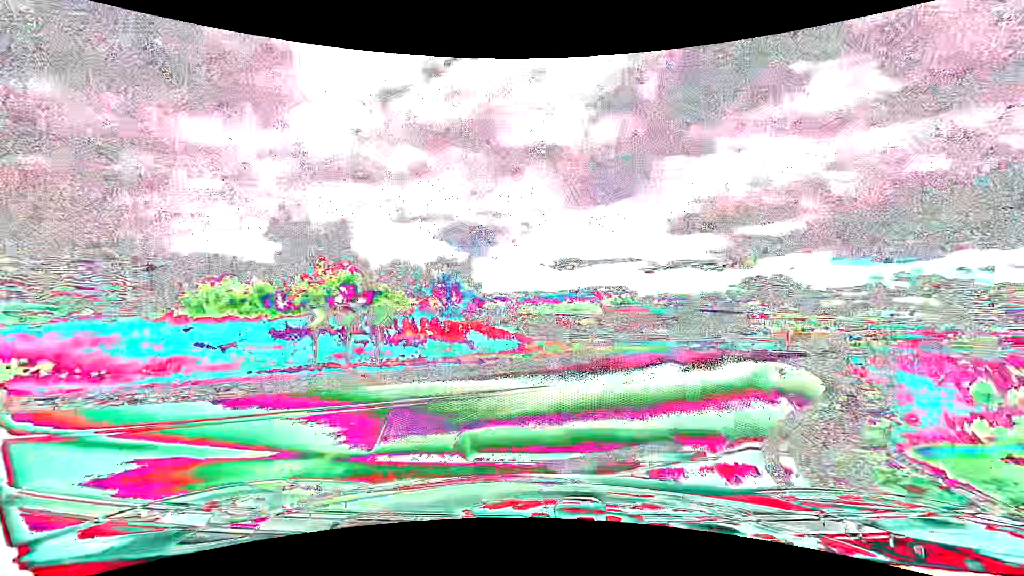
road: tertiary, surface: asphalt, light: Day
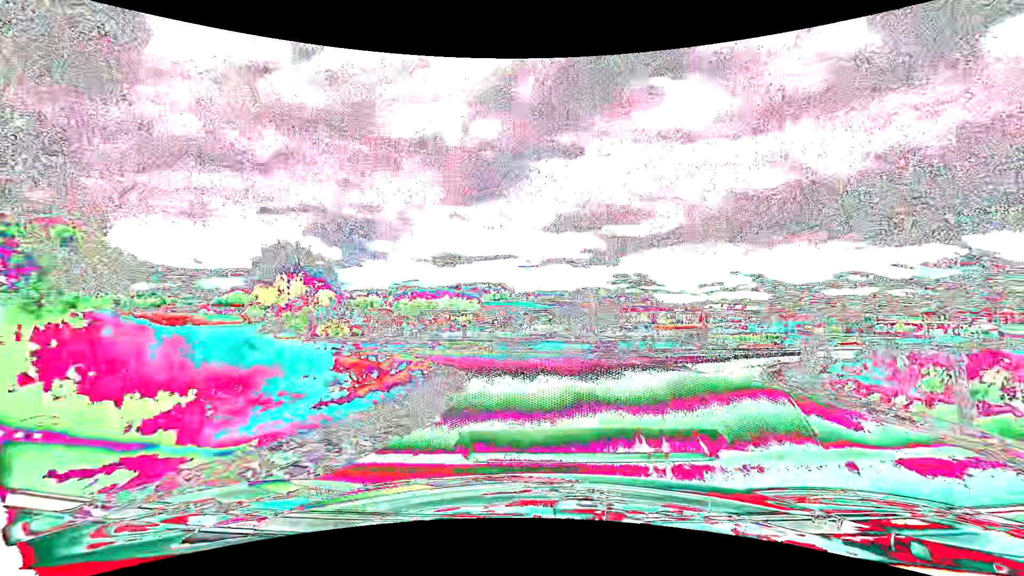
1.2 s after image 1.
(+1.2, +9.9) m; +13°
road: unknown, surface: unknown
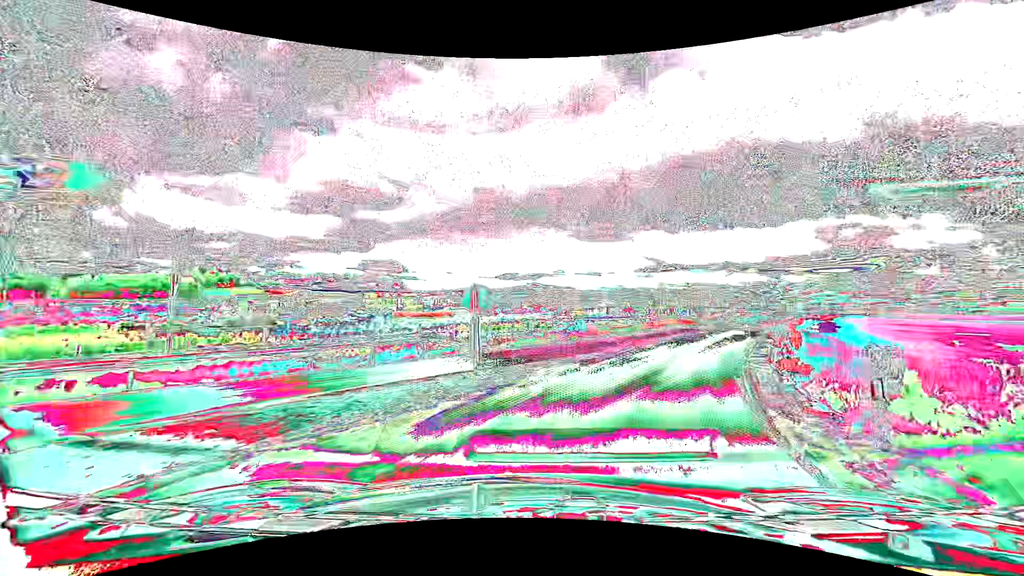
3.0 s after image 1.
(+3.6, +15.8) m; +28°
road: tertiary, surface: asphalt
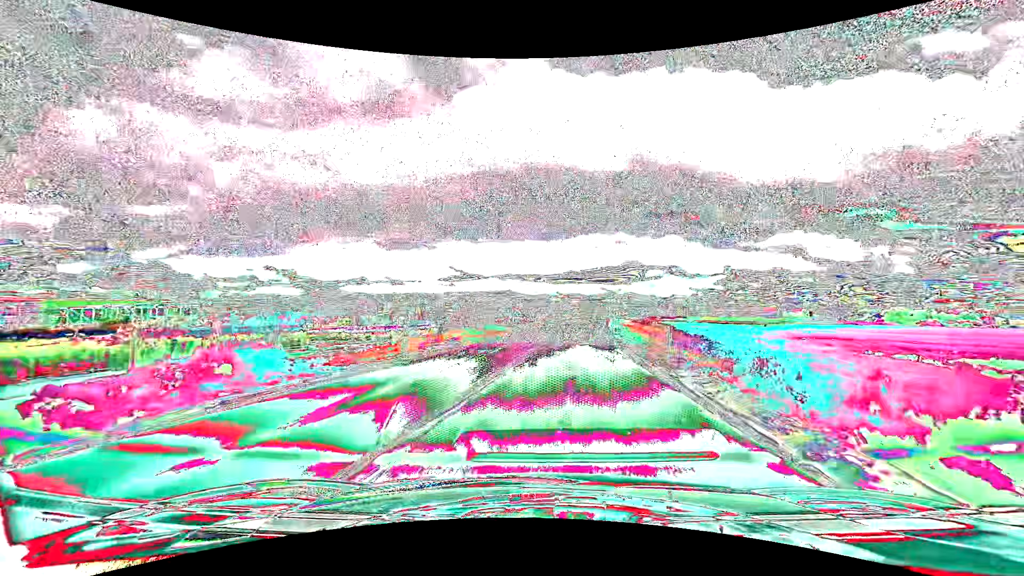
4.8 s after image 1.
(+4.5, +19.1) m; +23°
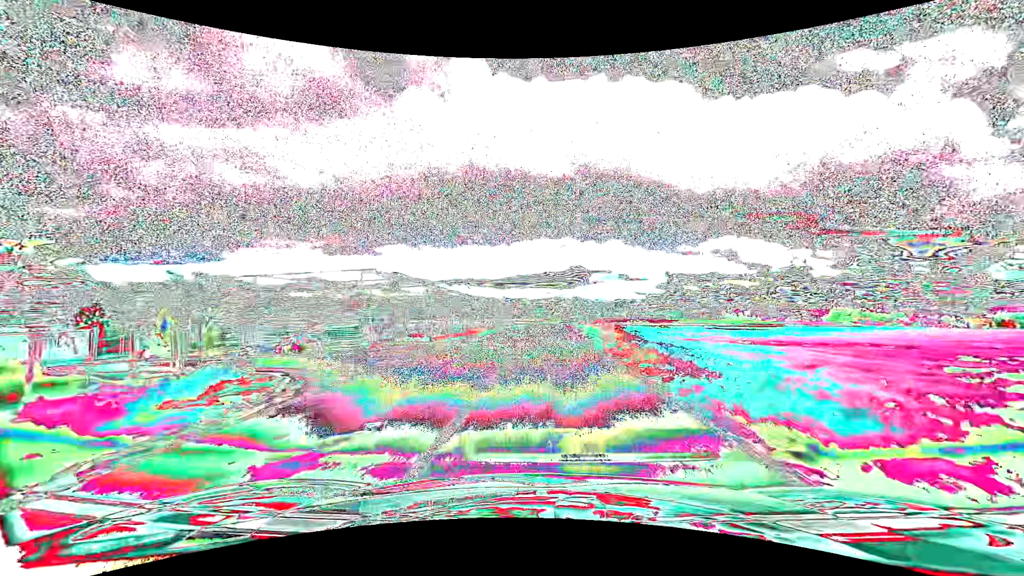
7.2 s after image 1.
(+2.4, +33.7) m; +6°
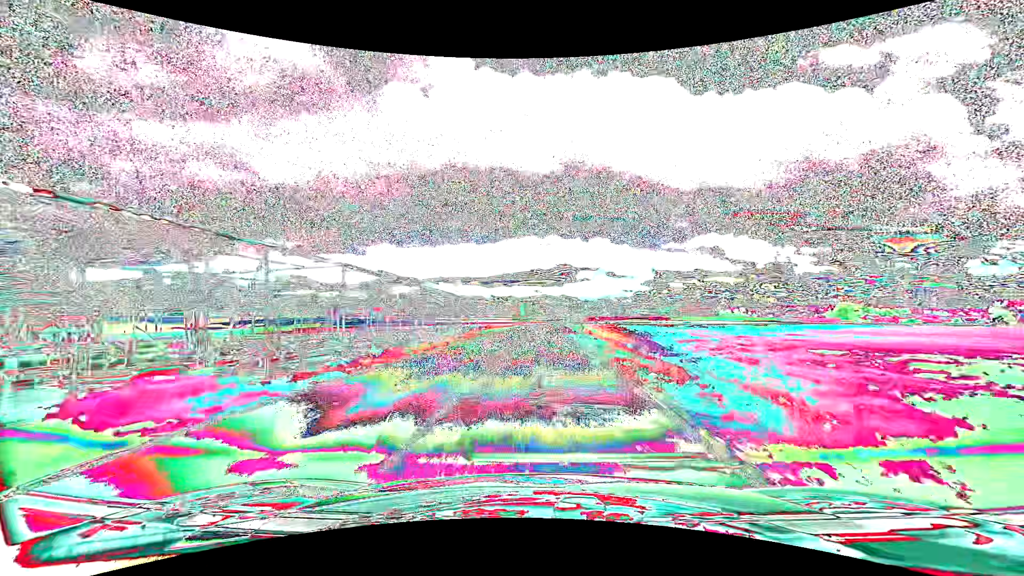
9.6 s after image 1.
(+0.7, +41.4) m; +1°
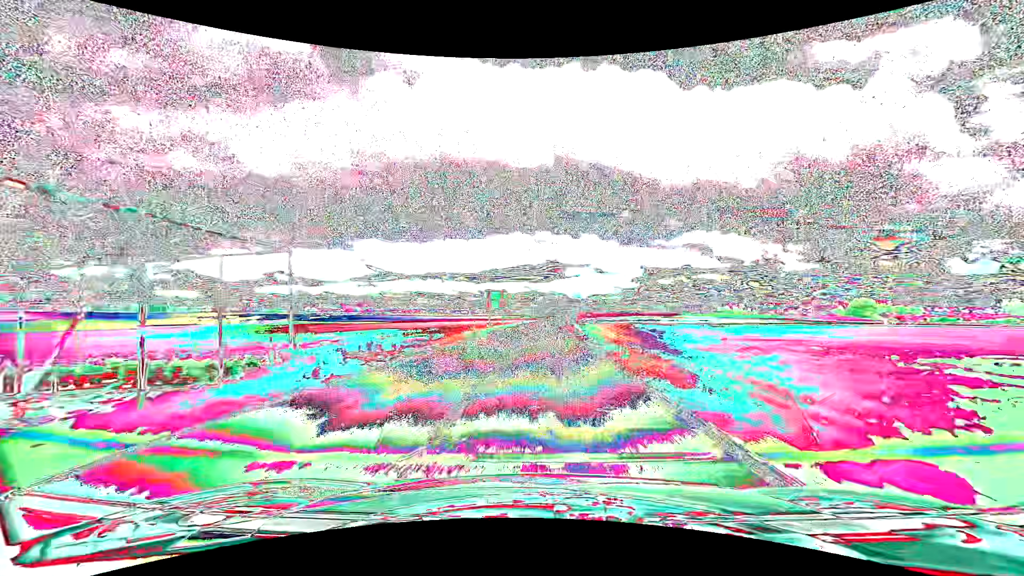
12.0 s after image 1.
(+0.3, +48.1) m; +1°
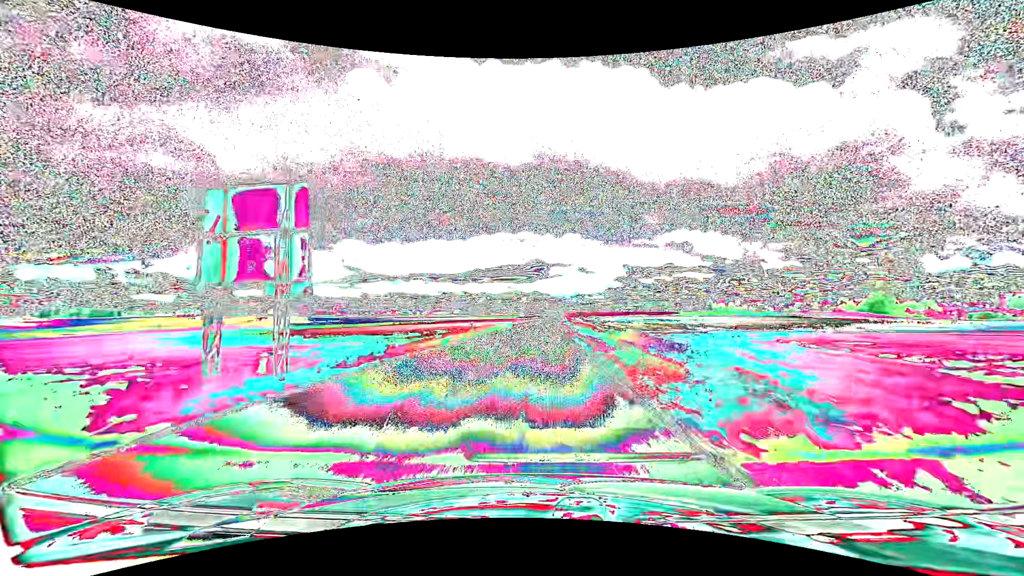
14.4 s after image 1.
(+1.0, +54.7) m; +2°
(0, +10) (0, +20) (0, +30) (0, +40) (0, +50) (+1, +60) (+1, +70) (+1, +80) (+1, +90) (+2, +100) m
